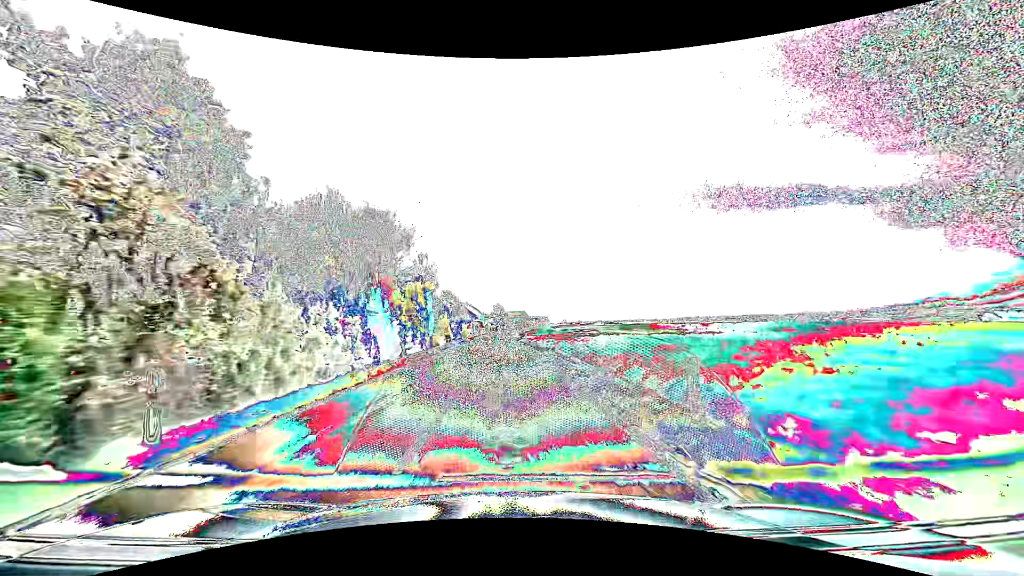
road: tertiary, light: Day
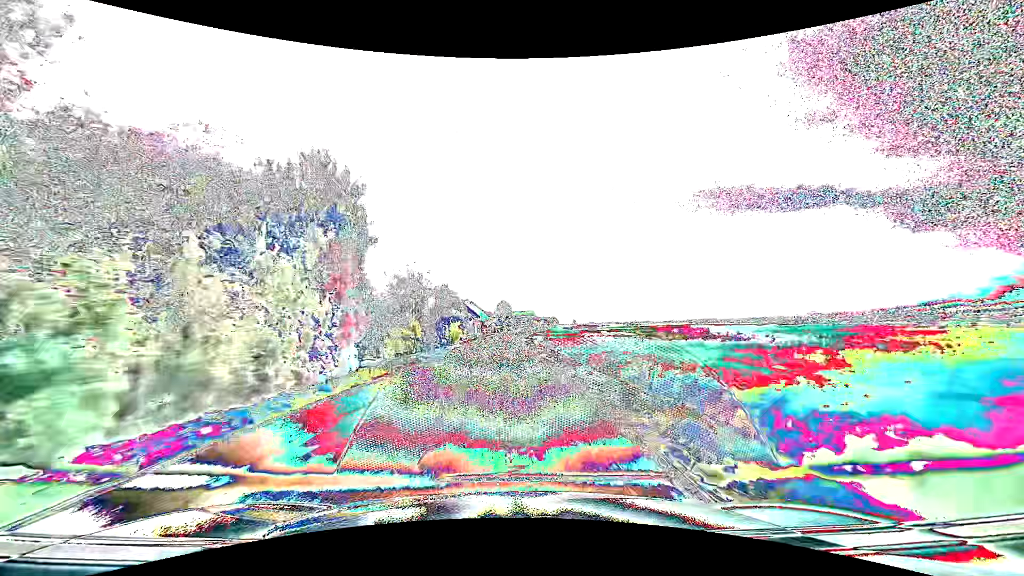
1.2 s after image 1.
(-0.3, +21.7) m; -1°
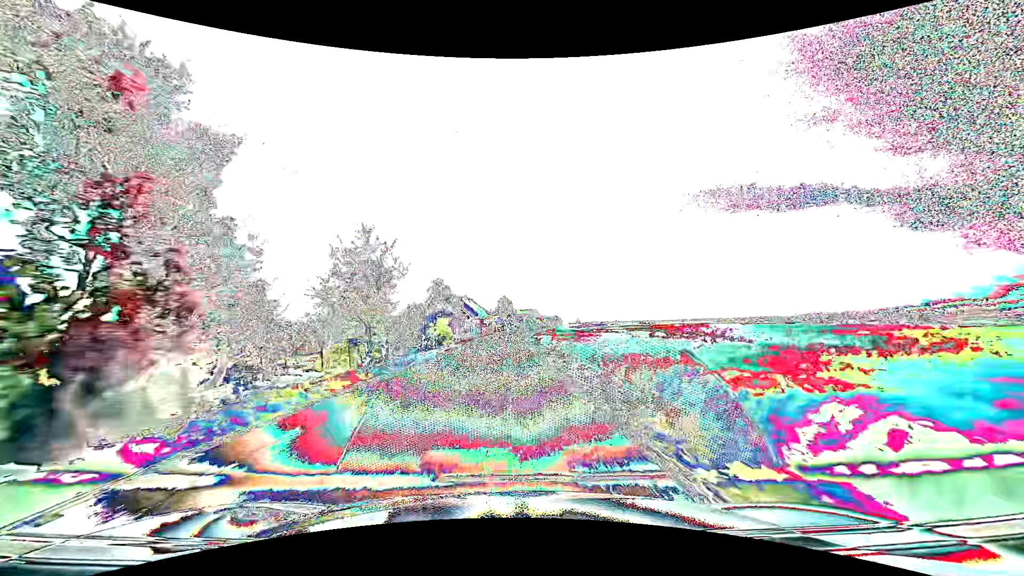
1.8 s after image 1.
(0.0, +10.9) m; 0°
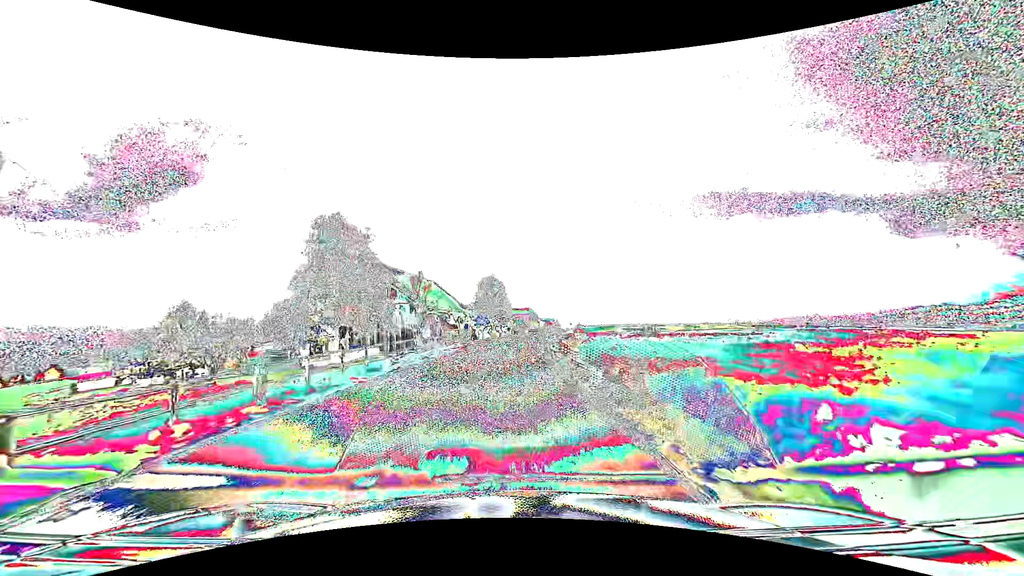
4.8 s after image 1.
(+0.1, +57.3) m; +1°
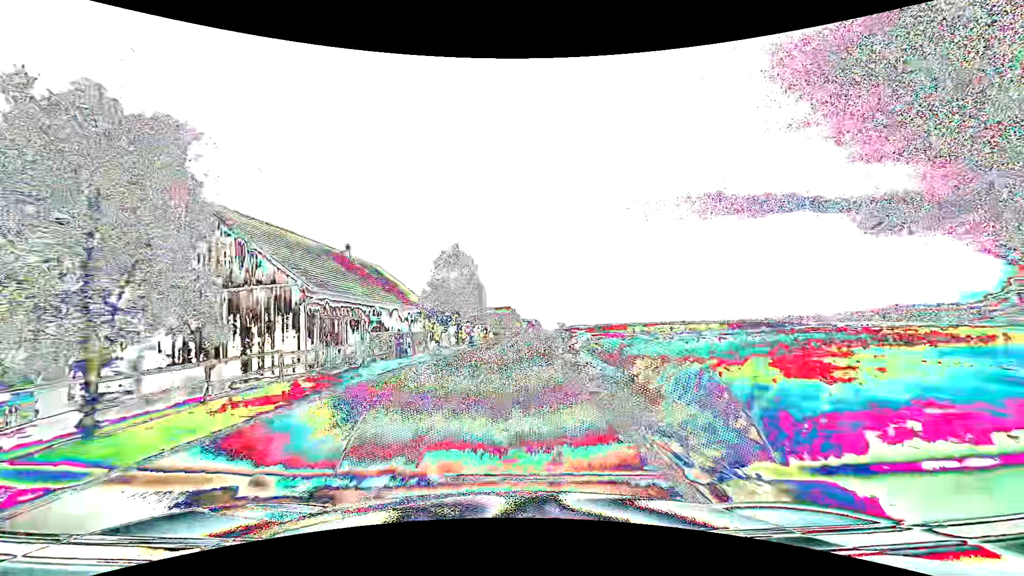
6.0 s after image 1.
(+0.4, +23.9) m; +2°
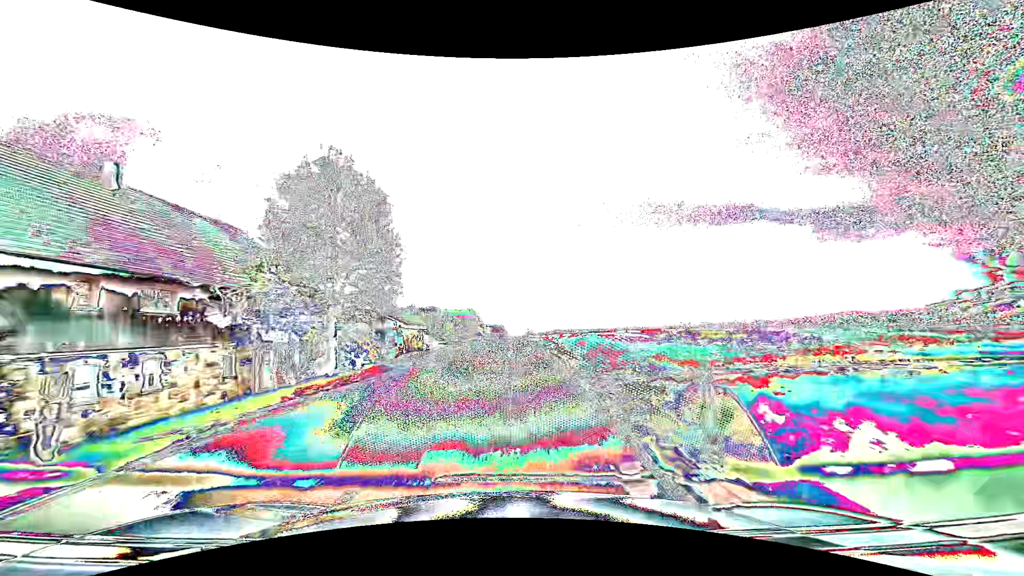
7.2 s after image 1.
(+0.7, +24.1) m; +4°
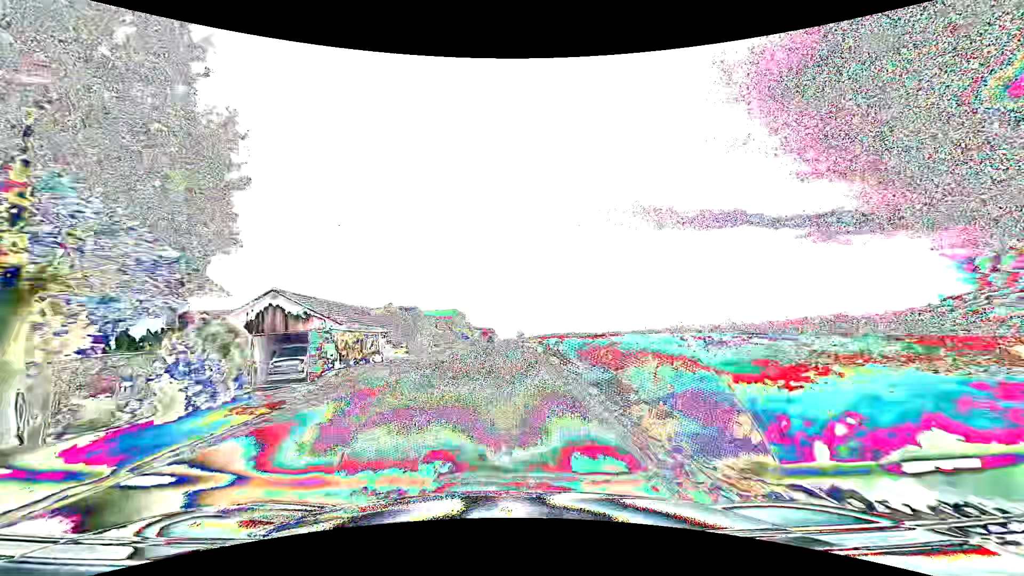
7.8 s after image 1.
(+0.2, +12.1) m; +1°
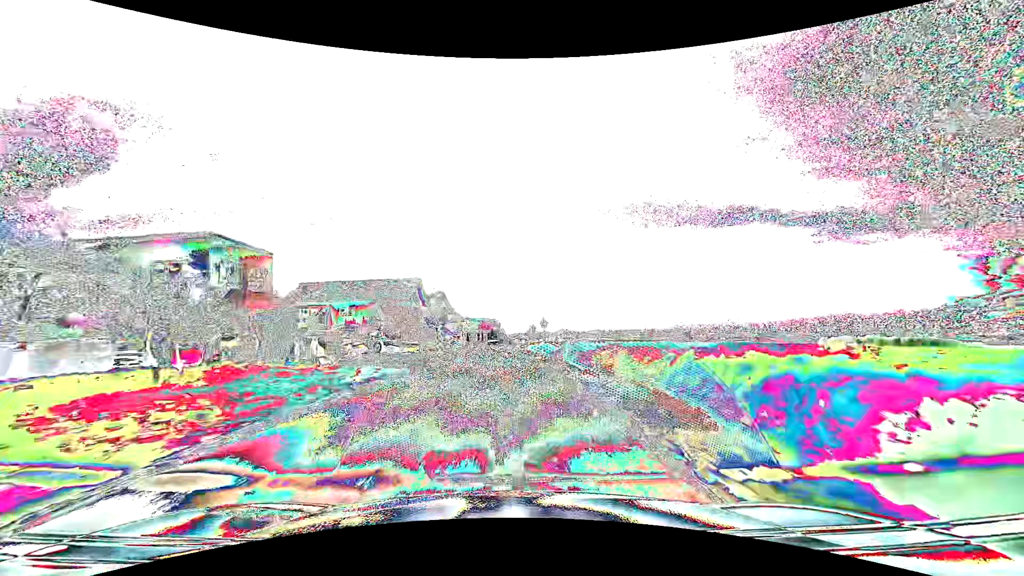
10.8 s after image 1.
(+0.1, +61.2) m; -1°
(0, +10) (0, +20) (0, +30) (0, +40) (-1, +50) (-1, +60) (-1, +70) (-2, +80) (-2, +90) (-2, +100) m
